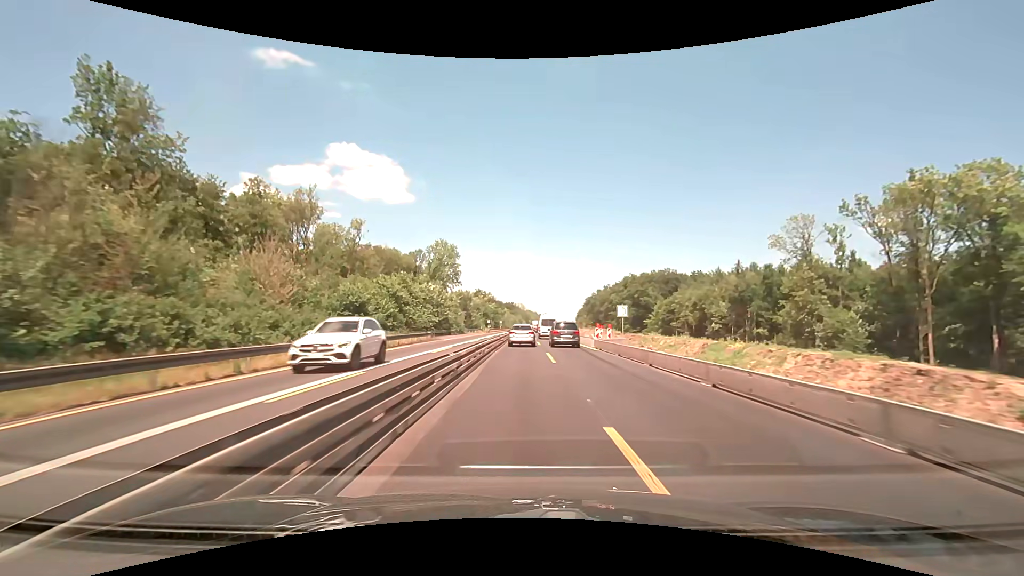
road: motorway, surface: concrete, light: Day
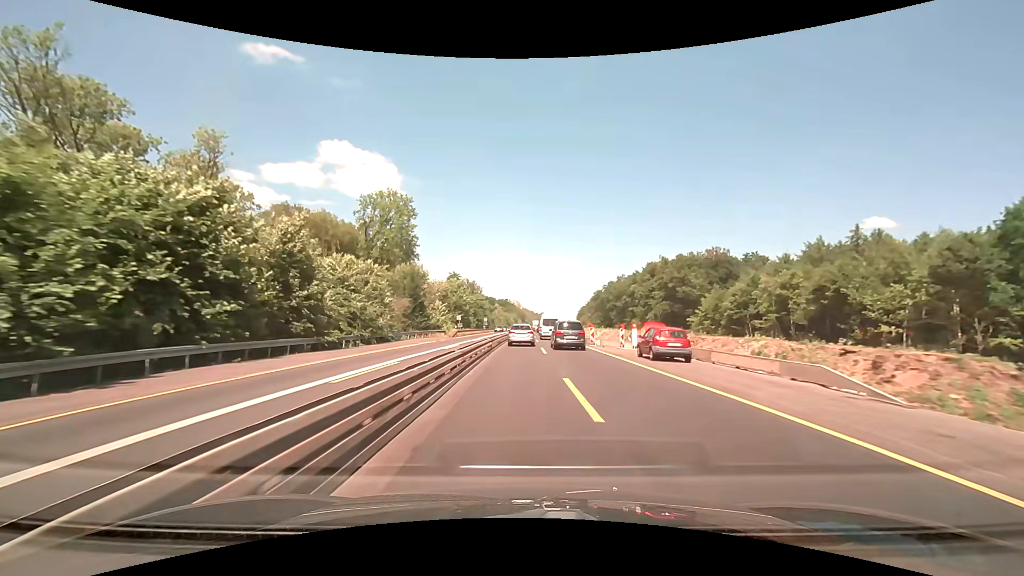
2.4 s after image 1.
(+0.3, +48.1) m; +1°
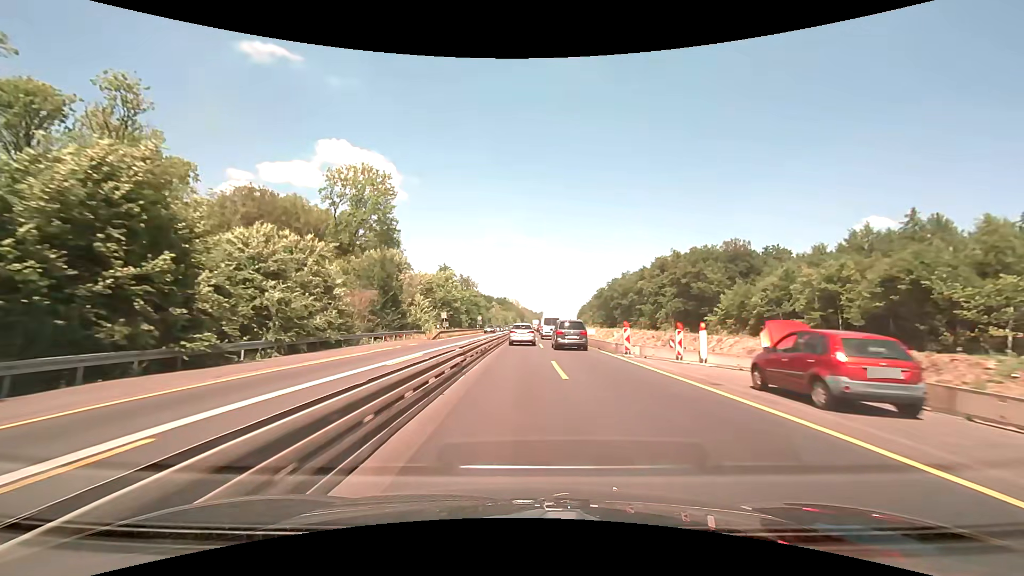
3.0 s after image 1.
(0.0, +12.2) m; 0°
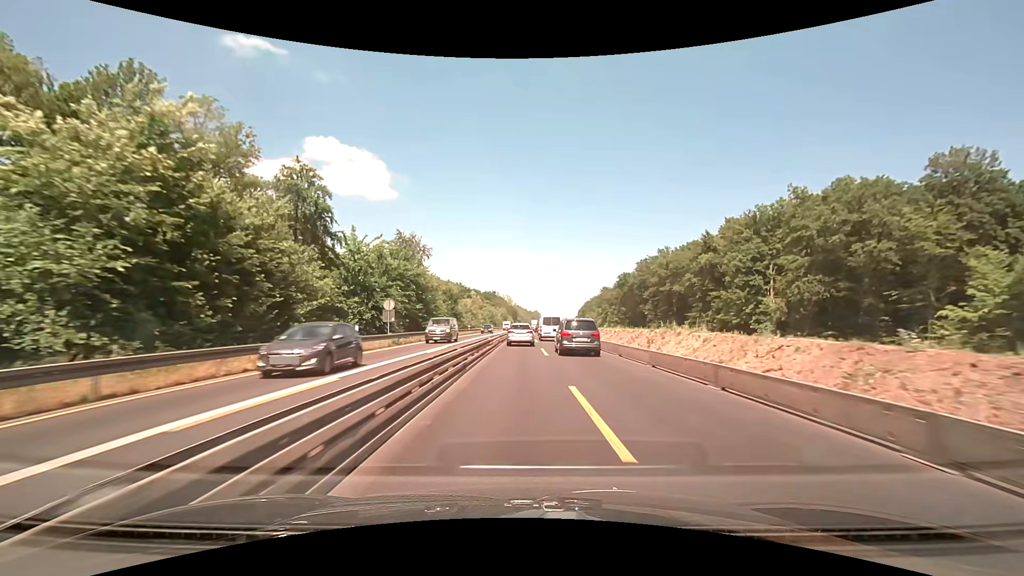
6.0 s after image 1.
(+0.4, +61.5) m; +1°
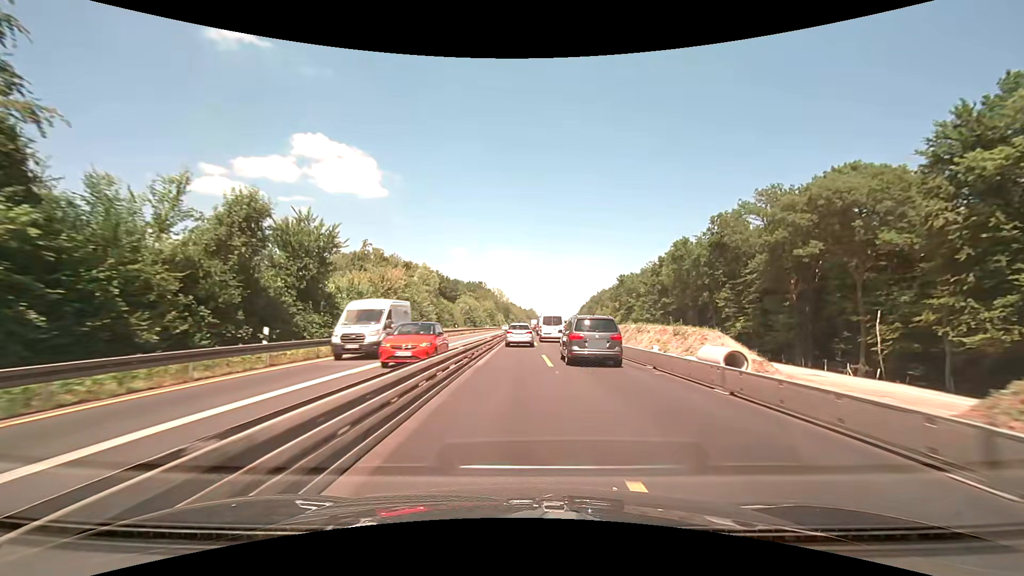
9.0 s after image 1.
(+0.4, +61.0) m; +1°
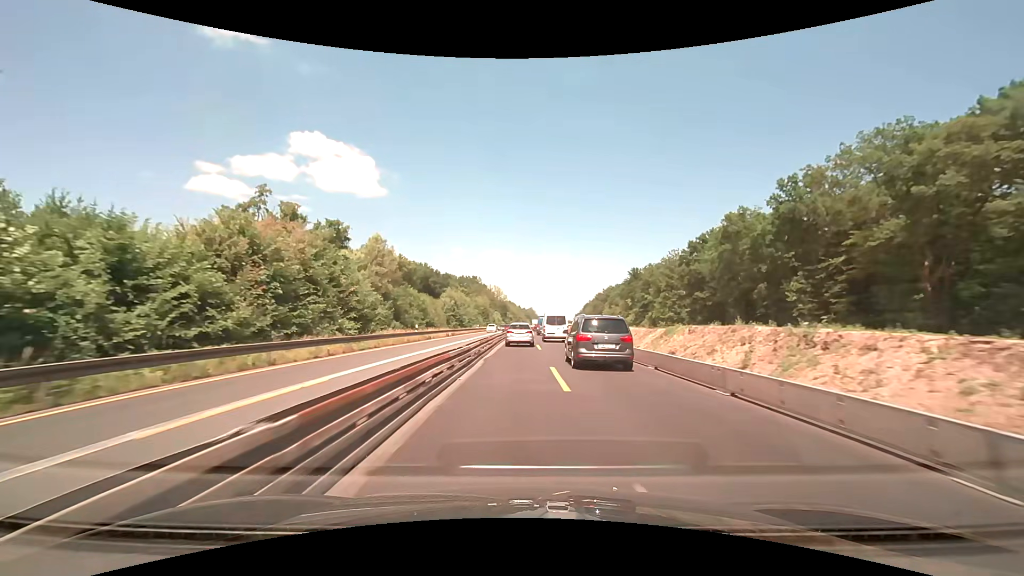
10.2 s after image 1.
(0.0, +24.2) m; 0°
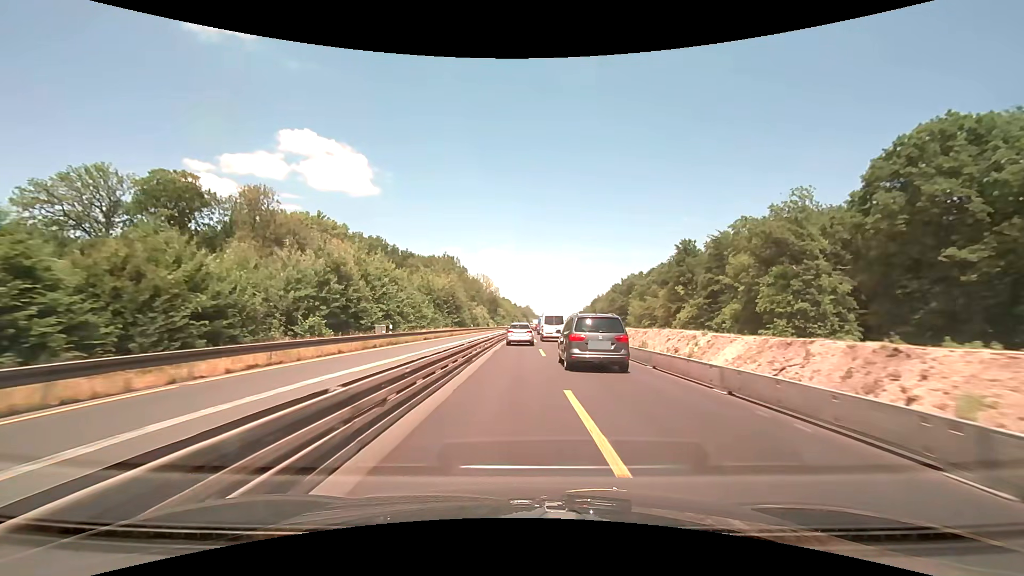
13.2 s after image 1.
(+0.3, +60.2) m; 0°
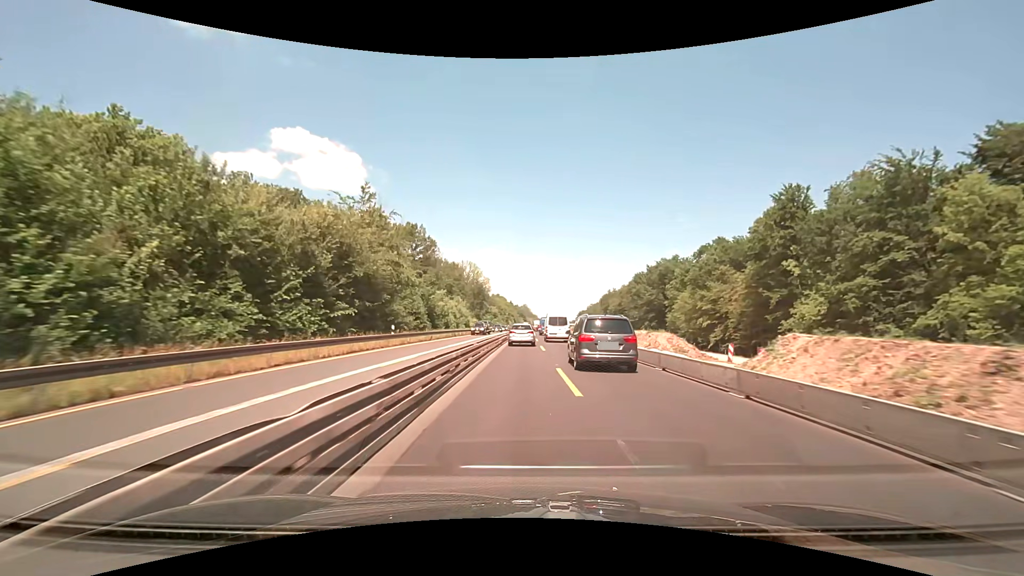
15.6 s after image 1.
(+0.2, +48.7) m; 0°
(0, +10) (0, +20) (0, +30) (0, +40) (0, +50) (+1, +60) (+1, +70) (+1, +80) (+1, +90) (+1, +100) m
